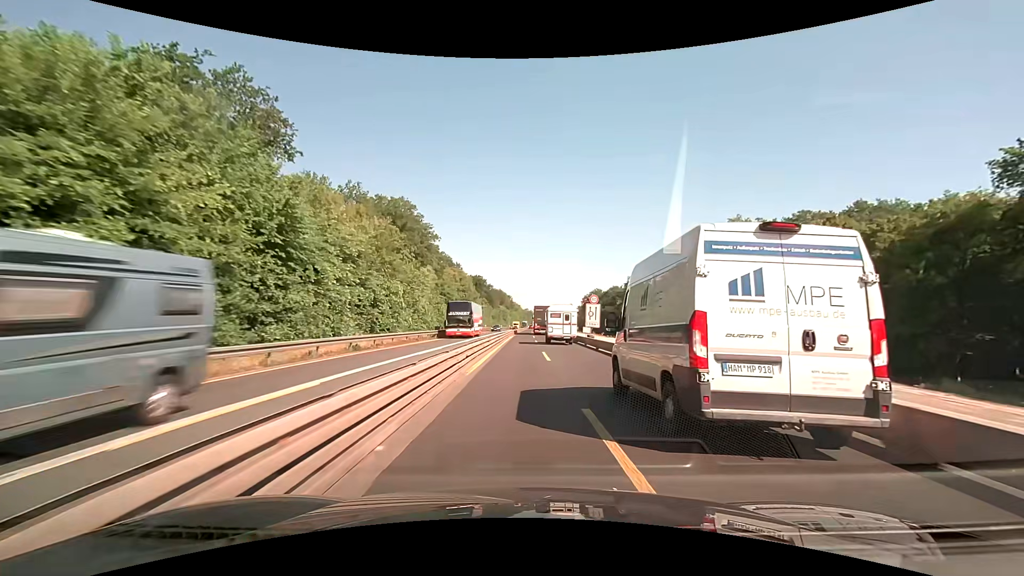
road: motorway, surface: concrete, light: Day
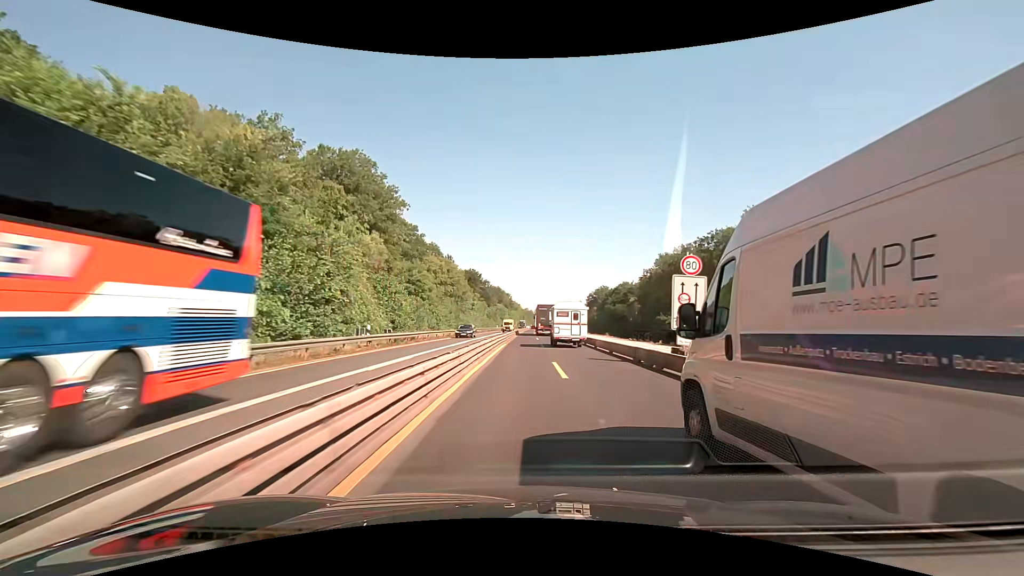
(0.0, +25.3) m; 0°
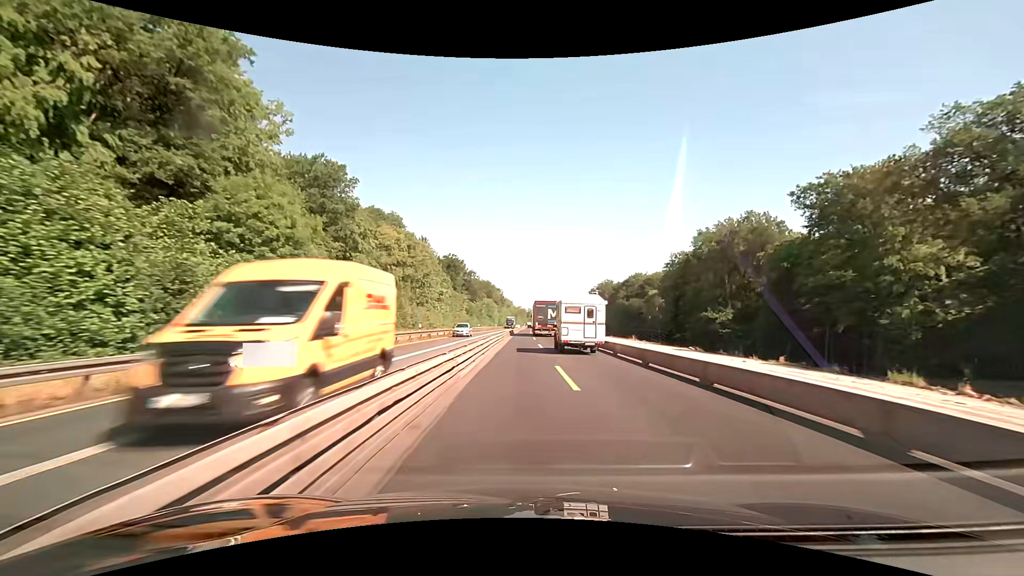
(+0.1, +38.0) m; +1°
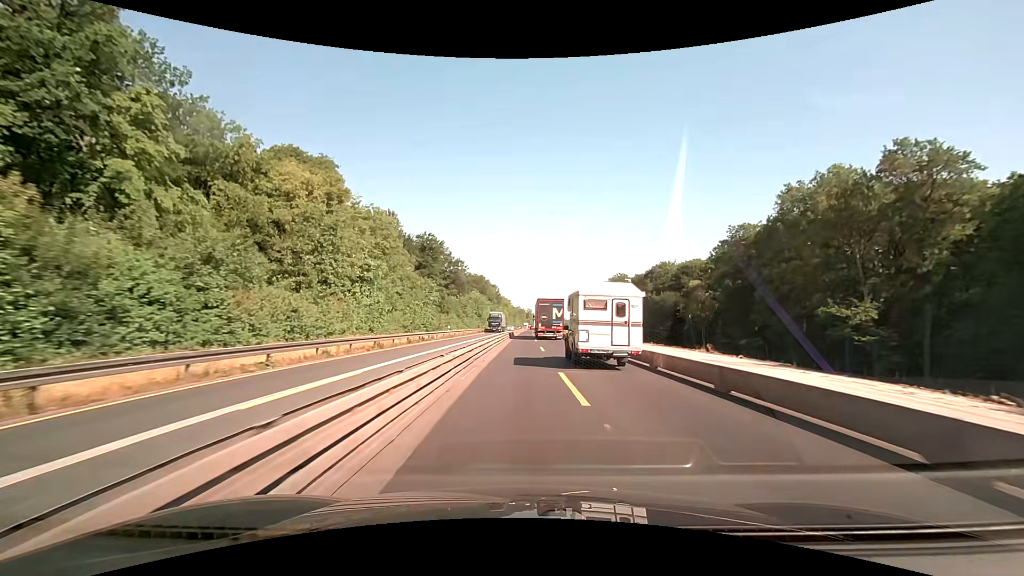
(+0.1, +37.2) m; 0°
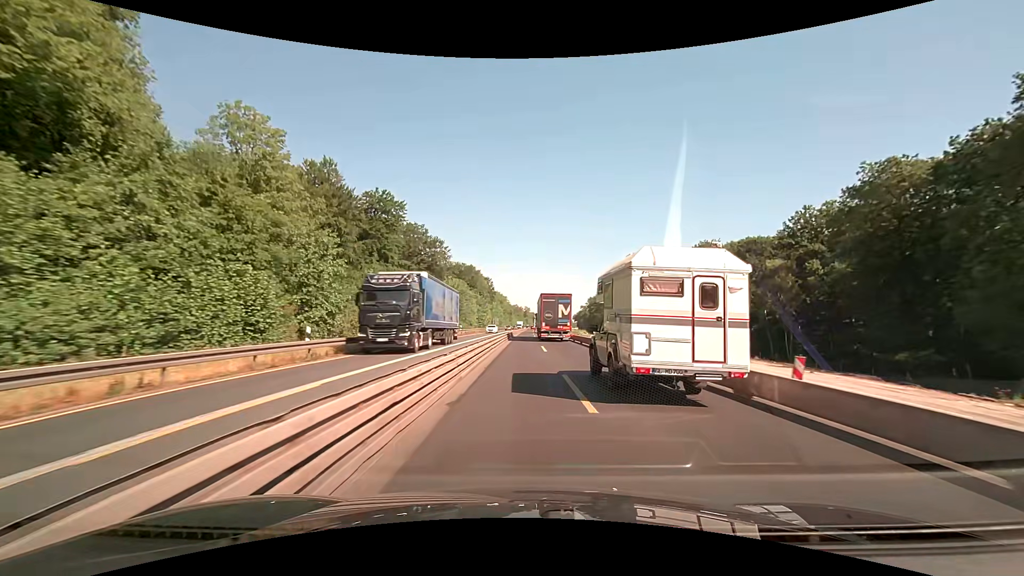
(0.0, +37.1) m; 0°
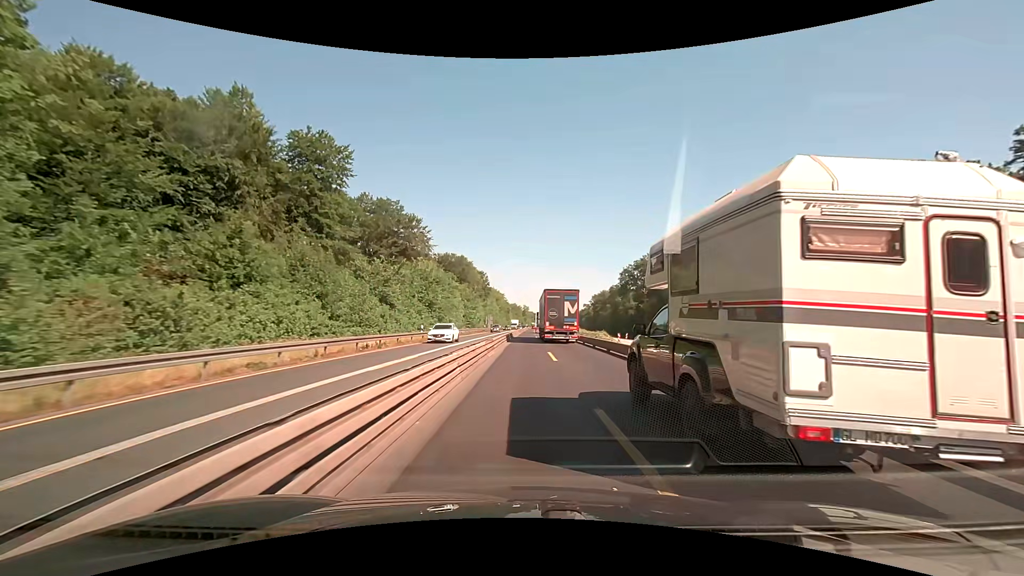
(+0.1, +24.9) m; 0°
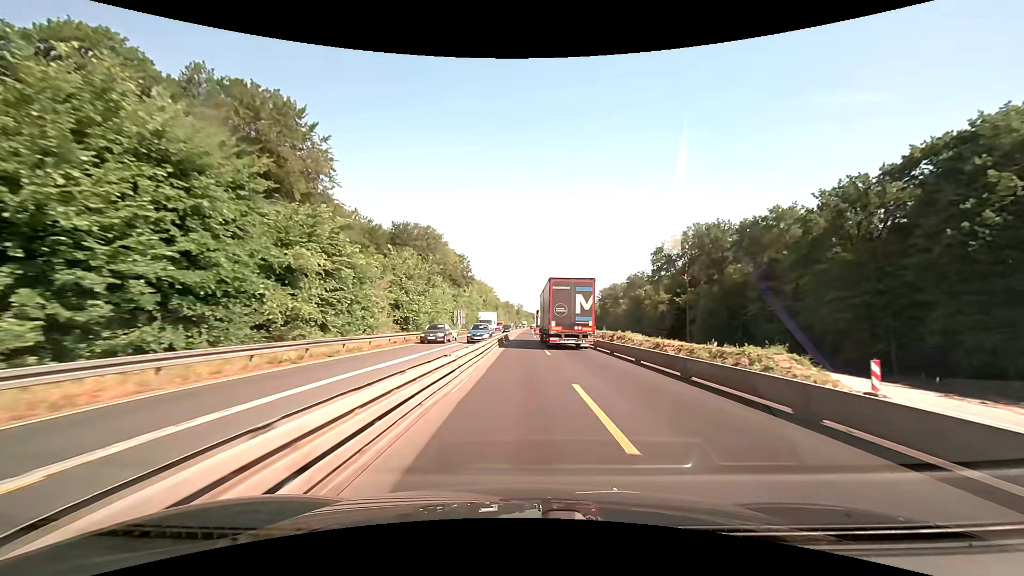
(+0.3, +49.8) m; 0°
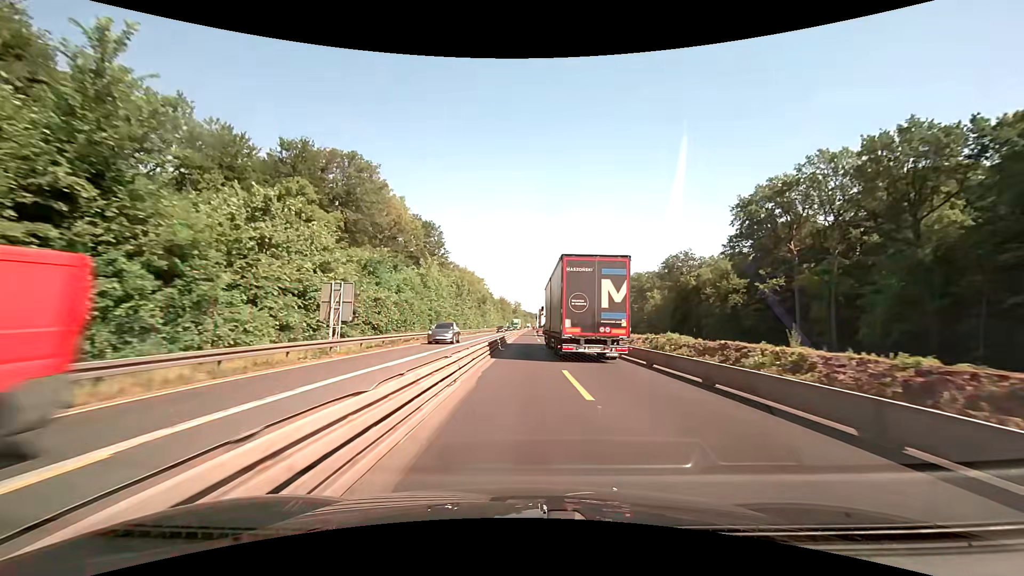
(+0.4, +49.8) m; 0°
(0, +10) (0, +20) (0, +30) (0, +40) (0, +50) (0, +60) (+1, +70) (+1, +80) (+1, +90) (+1, +100) m
